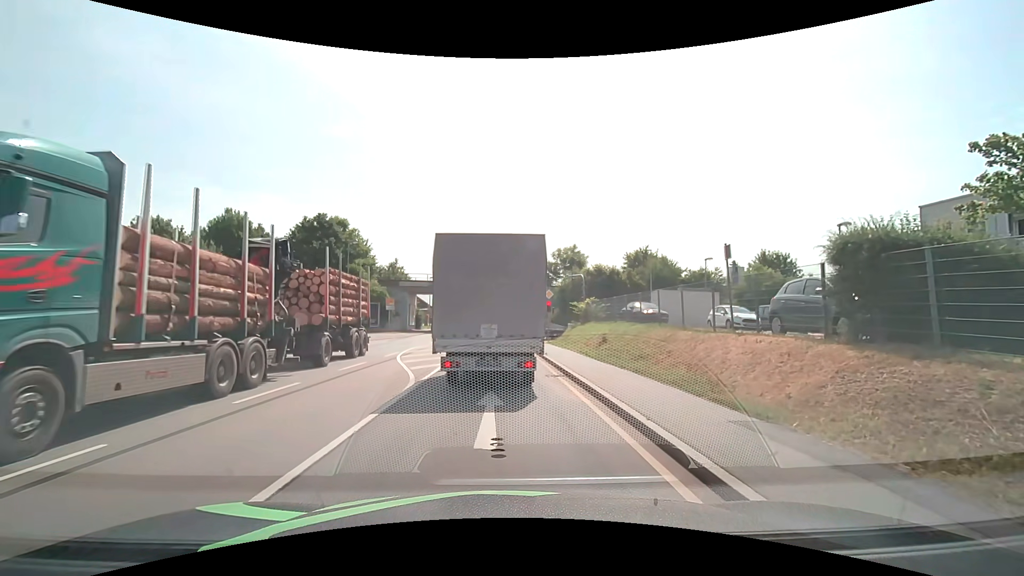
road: primary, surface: asphalt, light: Day
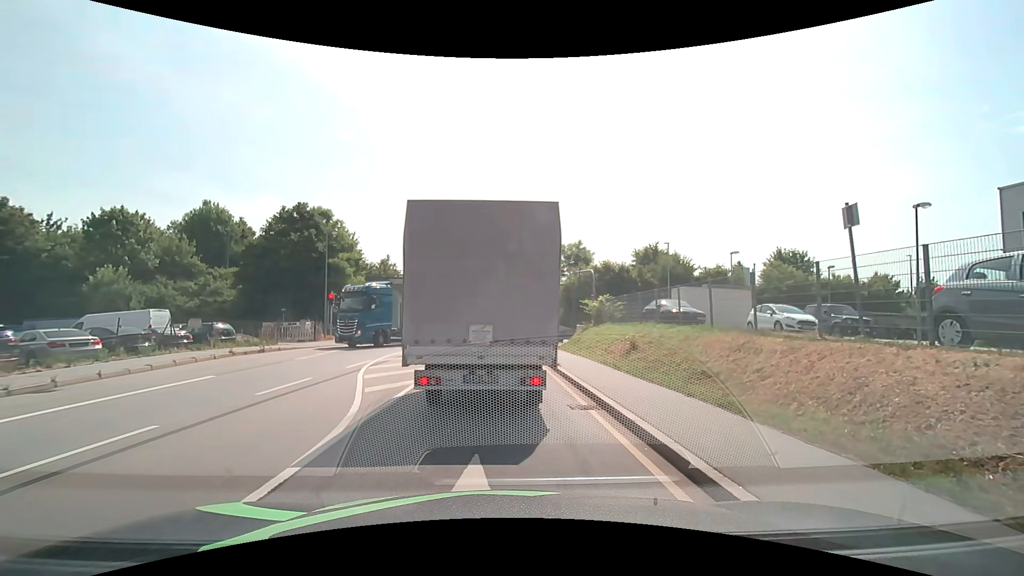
(0.0, +4.8) m; +1°
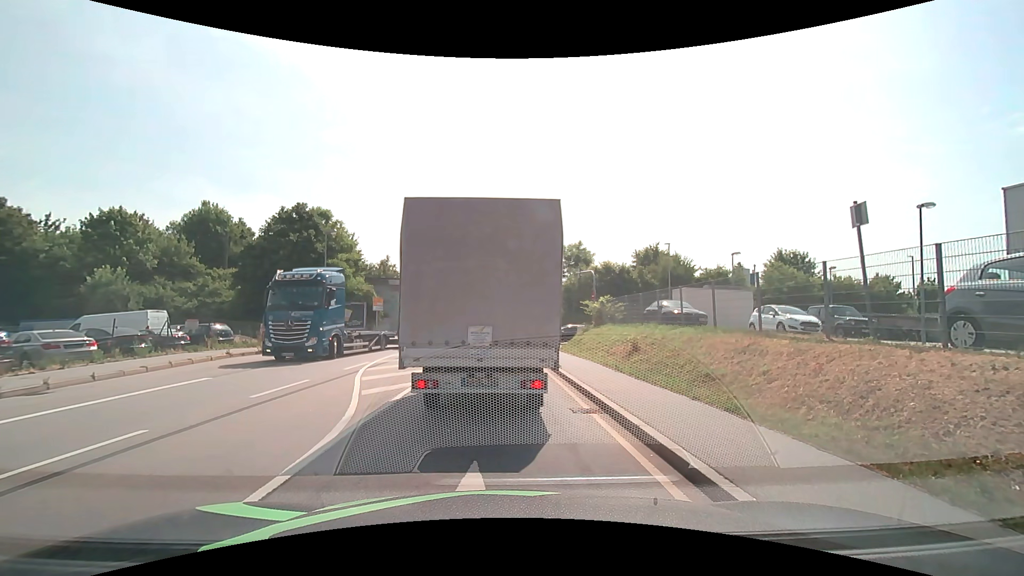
(0.0, +0.3) m; 0°
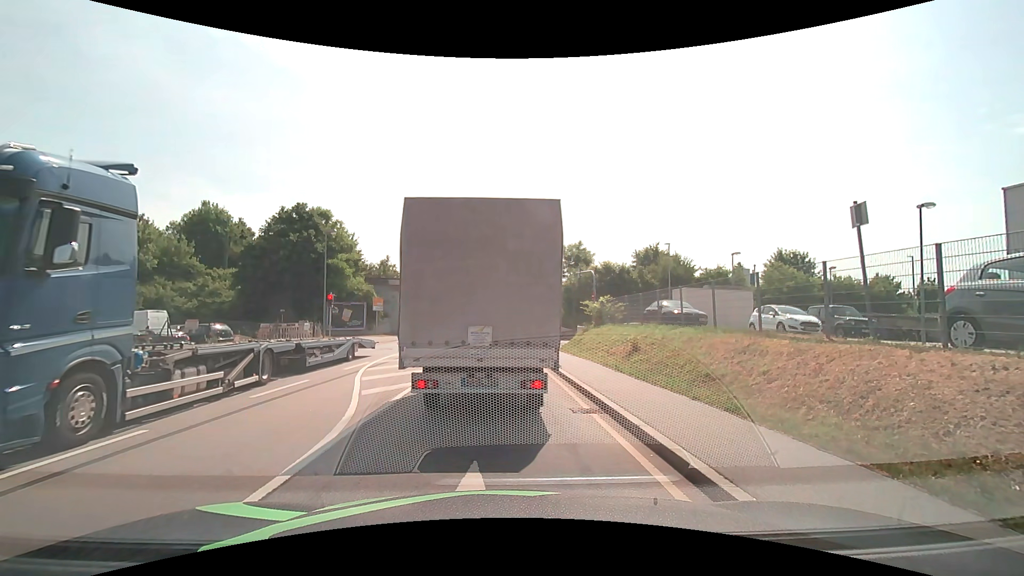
(0.0, 0.0) m; 0°
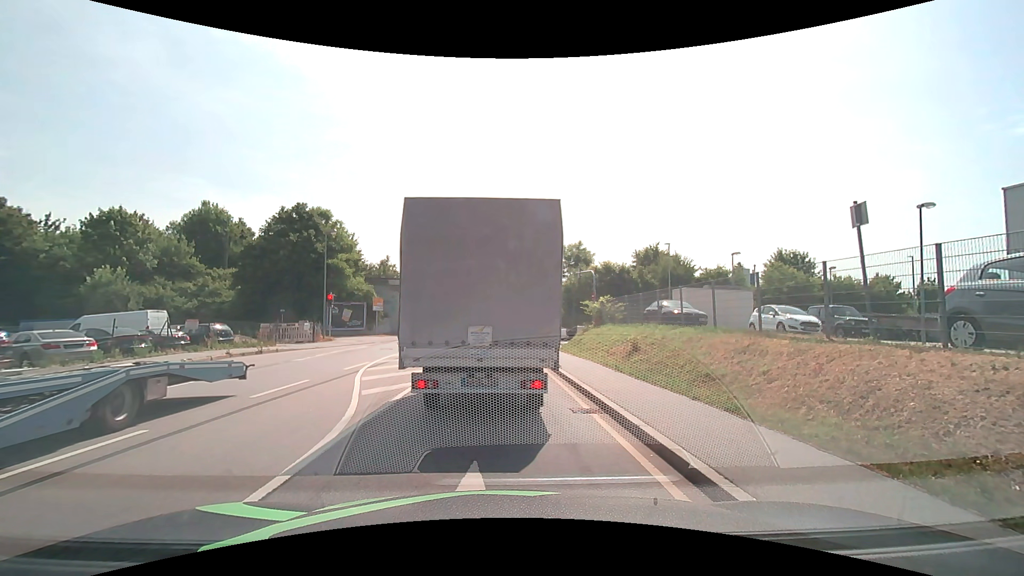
(0.0, 0.0) m; 0°
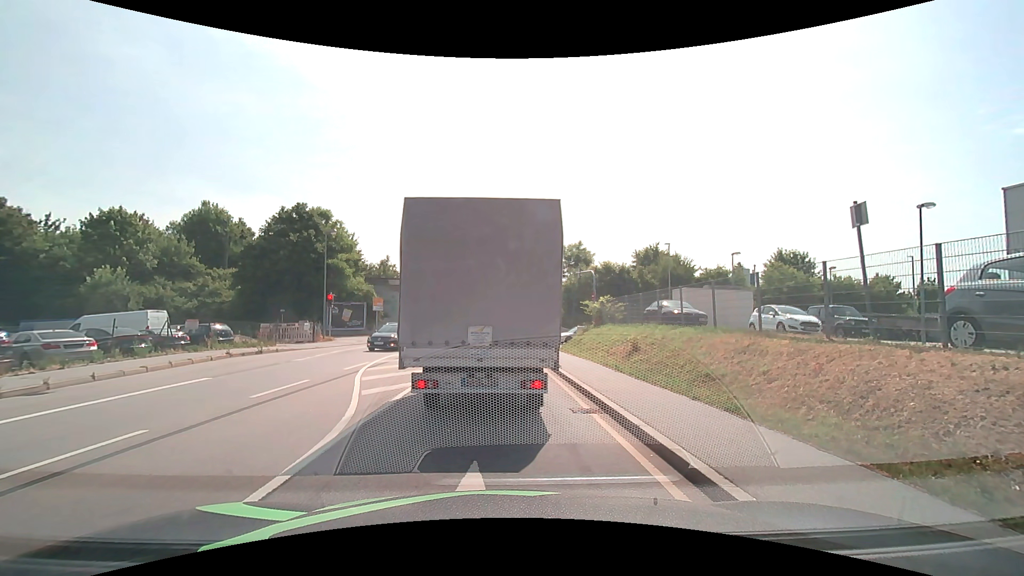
(0.0, 0.0) m; 0°
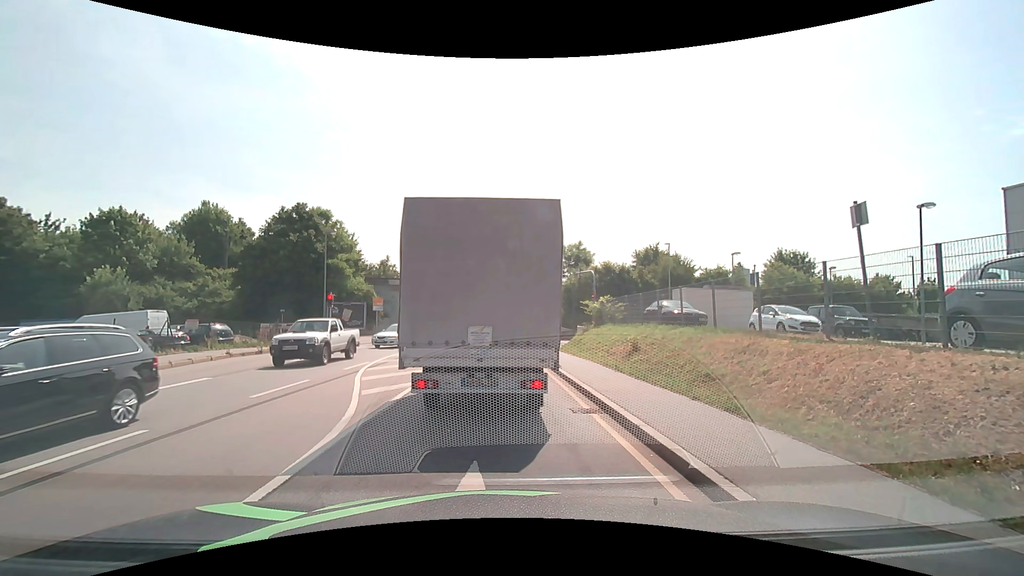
(0.0, 0.0) m; 0°
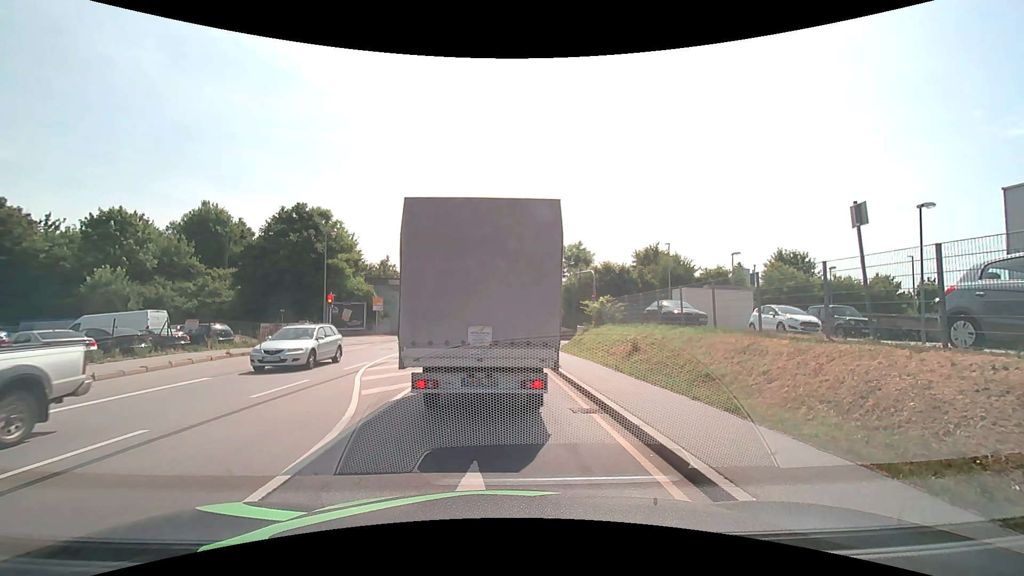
(0.0, 0.0) m; 0°
(0, +10) (-1, +20) (-1, +30) (-1, +40) (-2, +50) (-2, +60) (-2, +70) (-2, +80) (-1, +90) (0, +100) m
